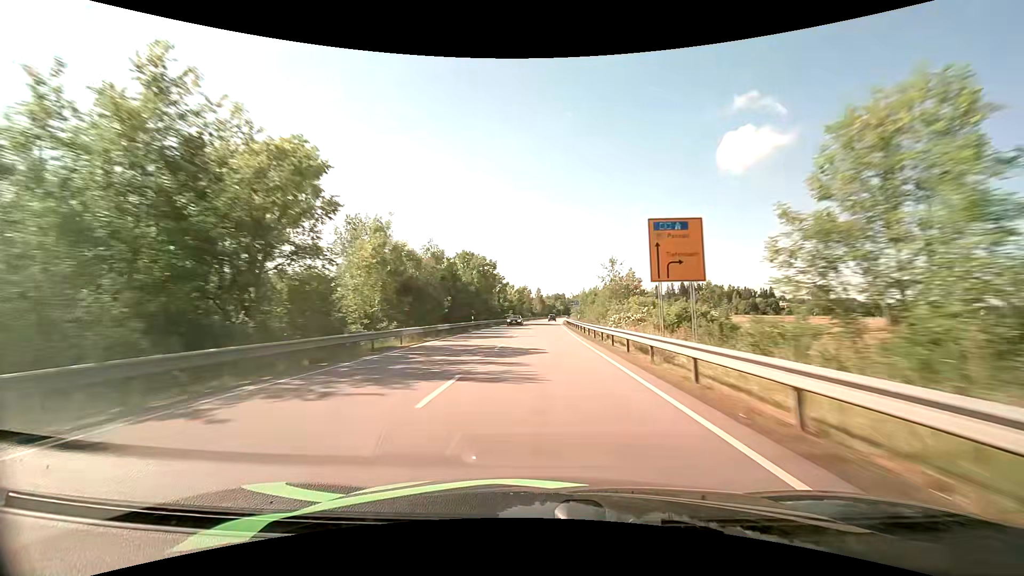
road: primary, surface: asphalt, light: Day
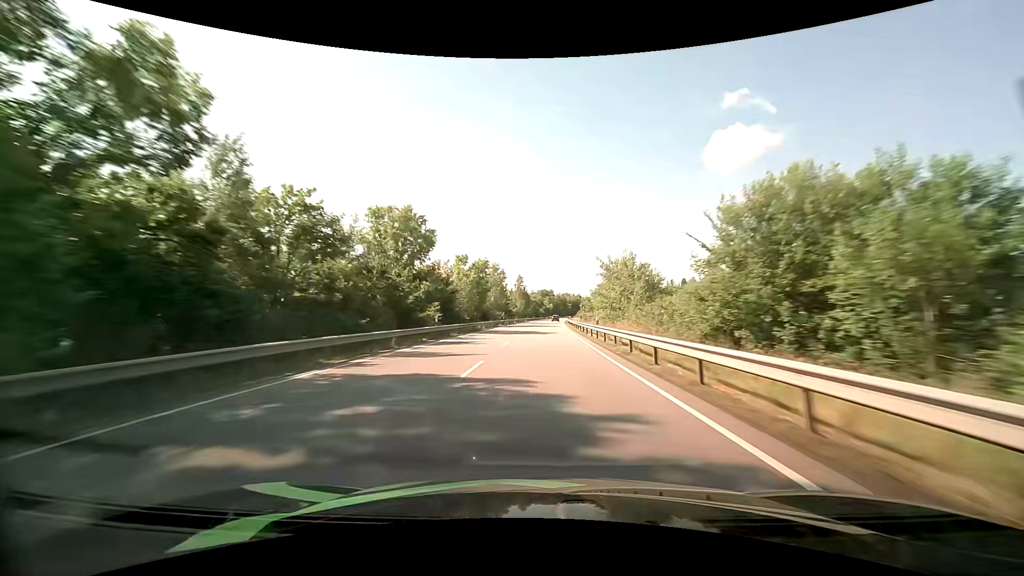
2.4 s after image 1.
(+0.9, +68.5) m; +2°
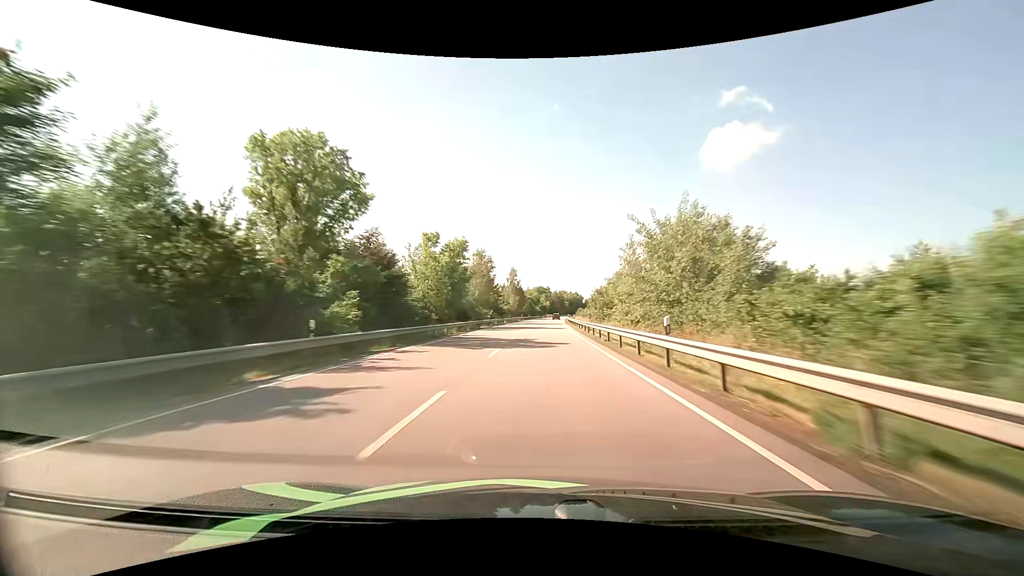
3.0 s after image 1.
(+0.1, +17.1) m; 0°
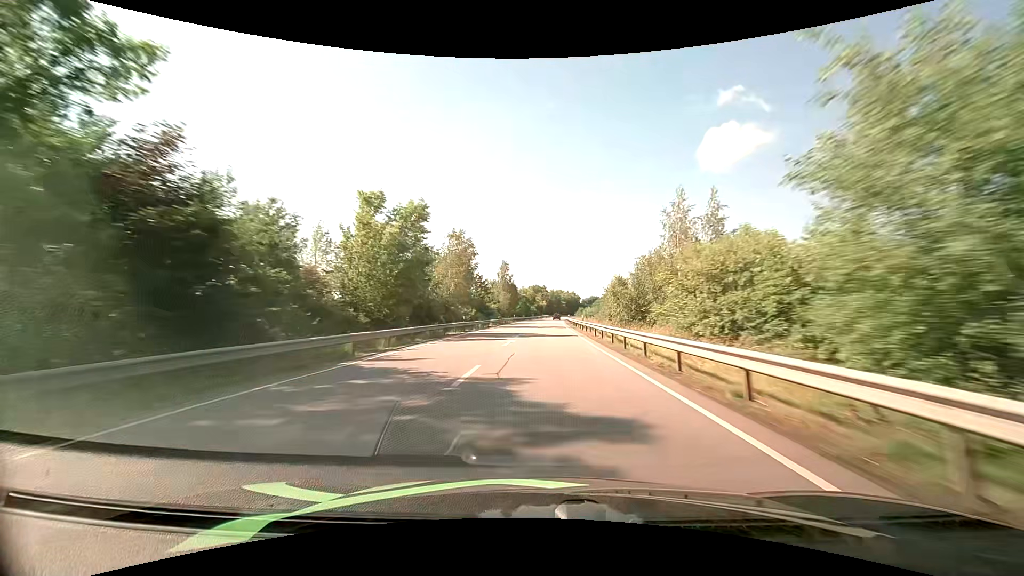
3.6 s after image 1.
(+0.1, +17.0) m; +1°
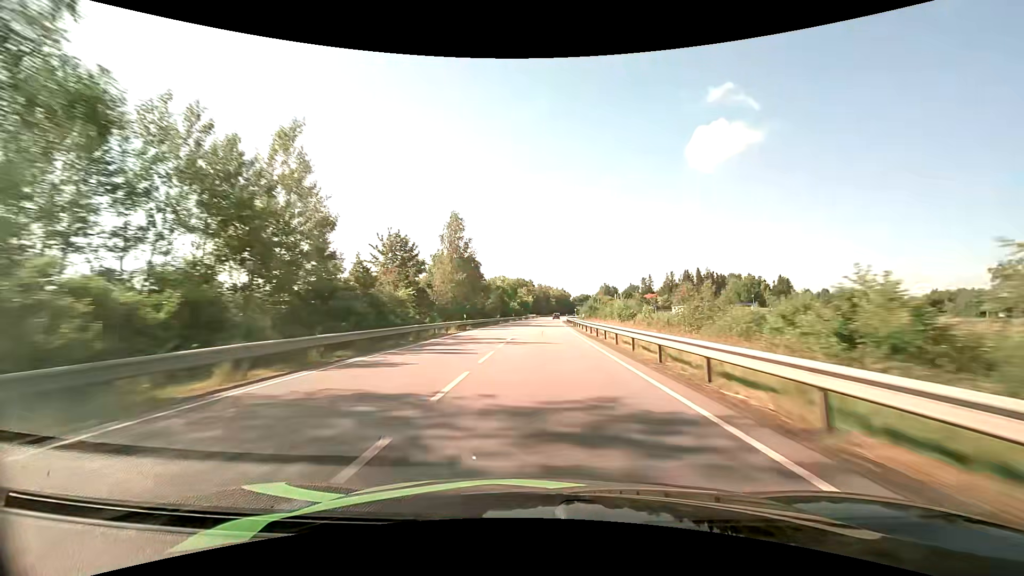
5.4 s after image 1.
(+0.6, +50.3) m; +2°
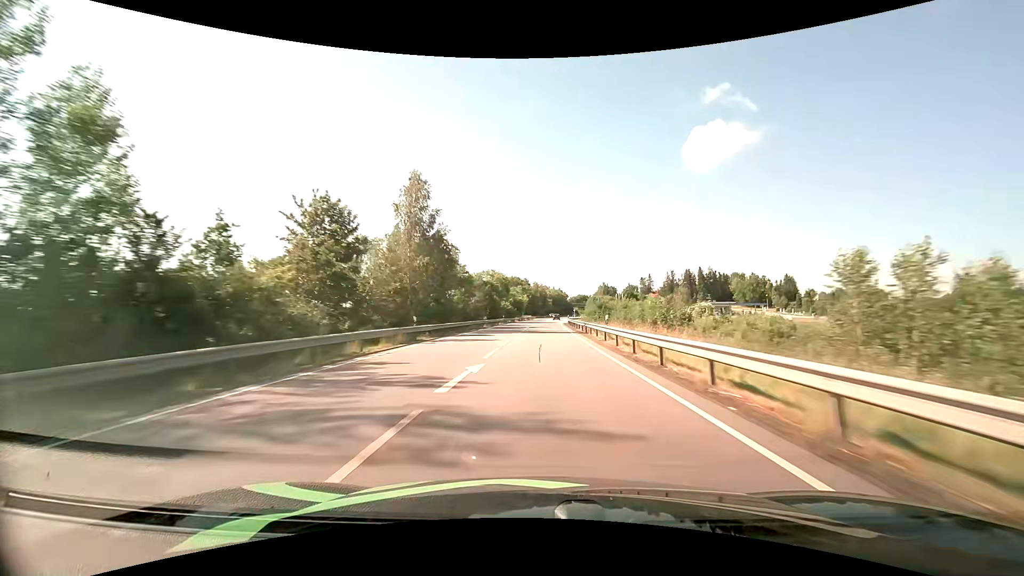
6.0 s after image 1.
(+0.1, +16.4) m; 0°
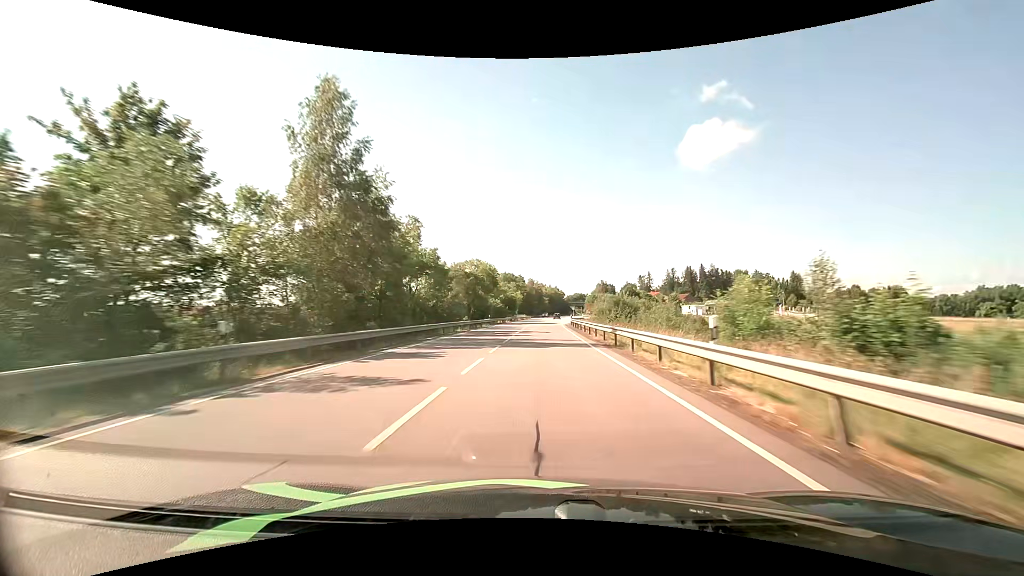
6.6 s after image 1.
(+0.1, +16.1) m; +1°
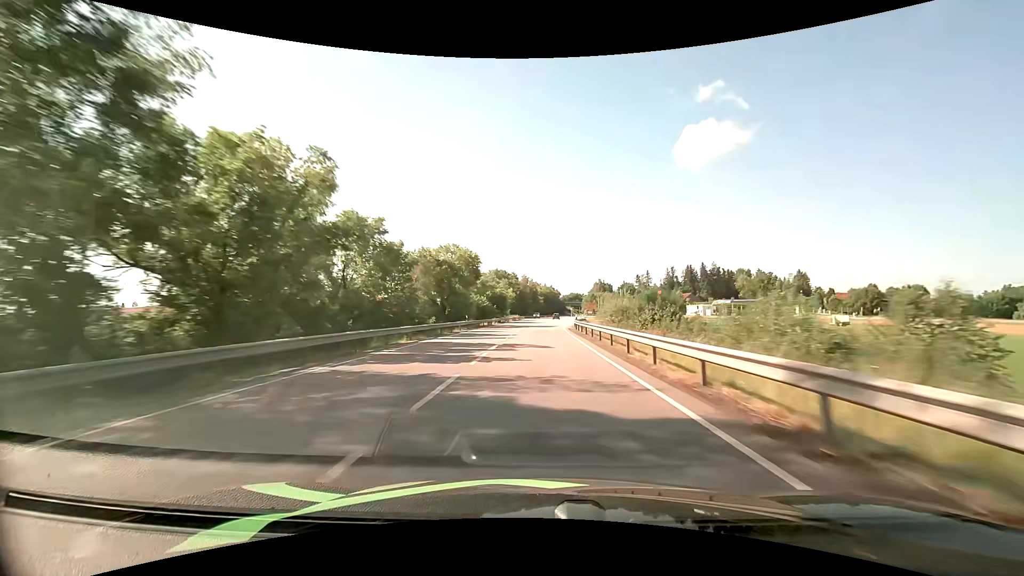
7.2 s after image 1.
(+0.1, +15.9) m; +1°
(0, +10) (0, +20) (0, +30) (+1, +40) (+1, +50) (+1, +60) (+2, +70) (+2, +80) (+2, +90) (+3, +100) m
